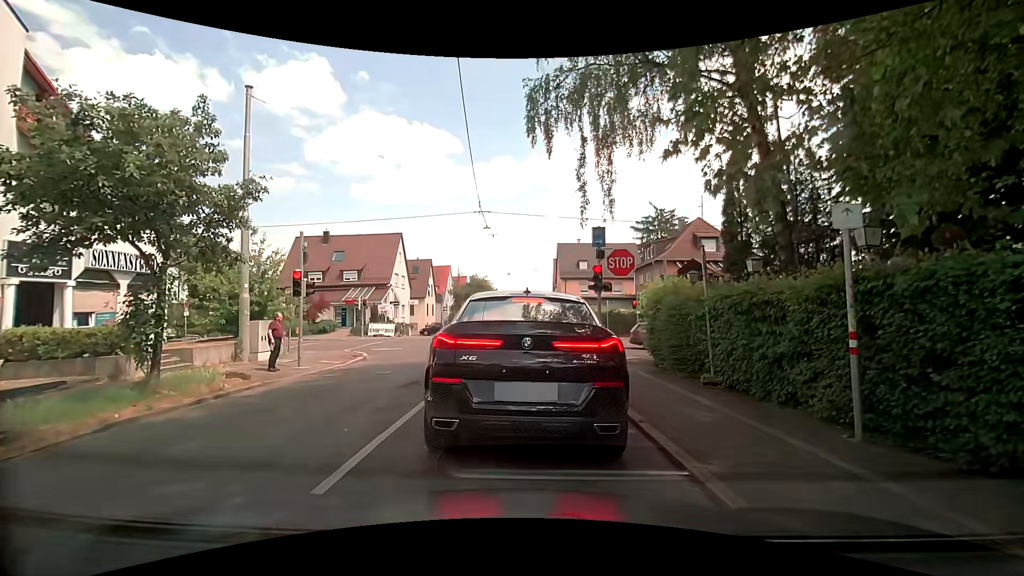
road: tertiary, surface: asphalt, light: Day
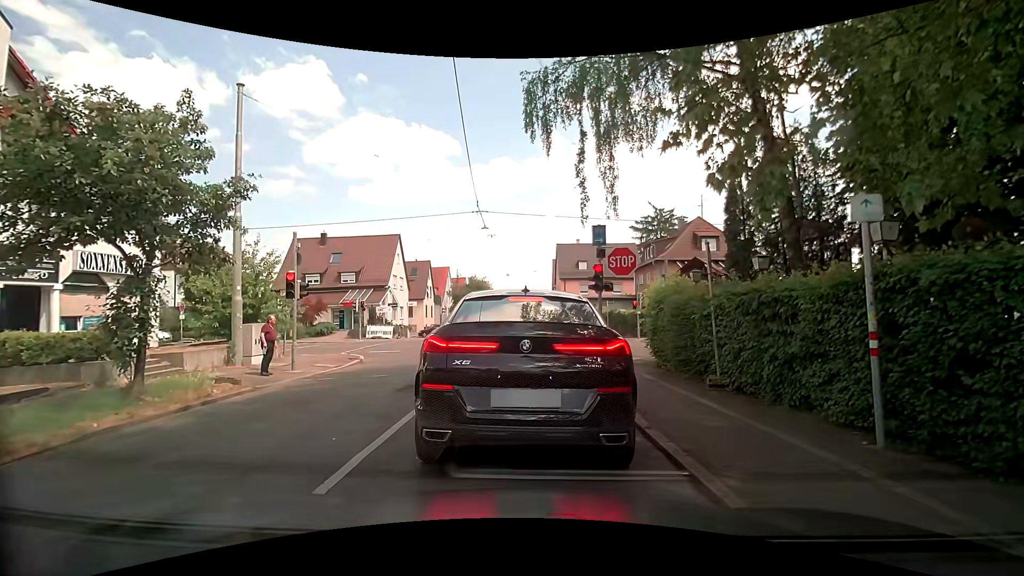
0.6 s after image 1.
(0.0, +0.3) m; 0°
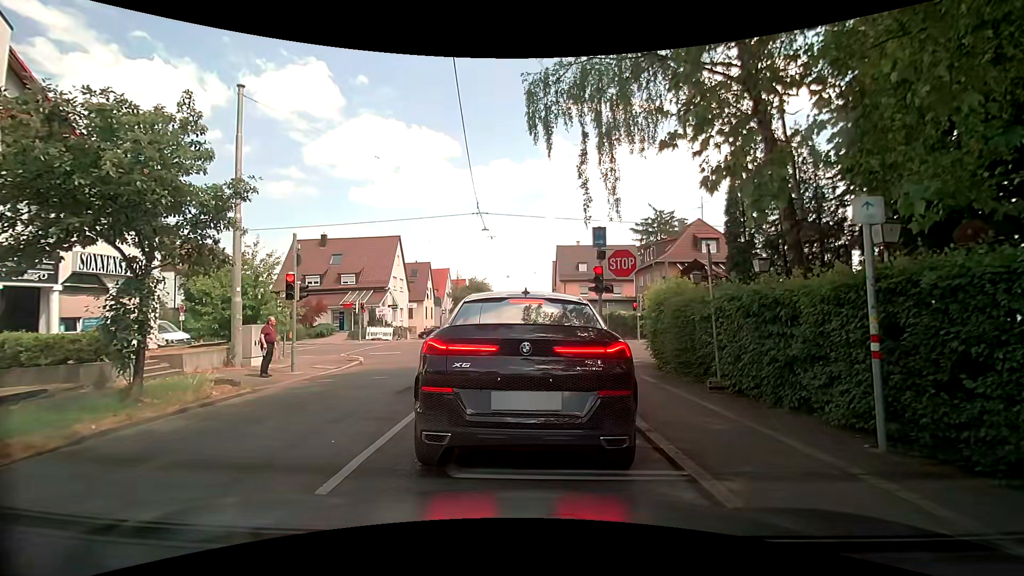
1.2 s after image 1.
(0.0, +0.1) m; 0°
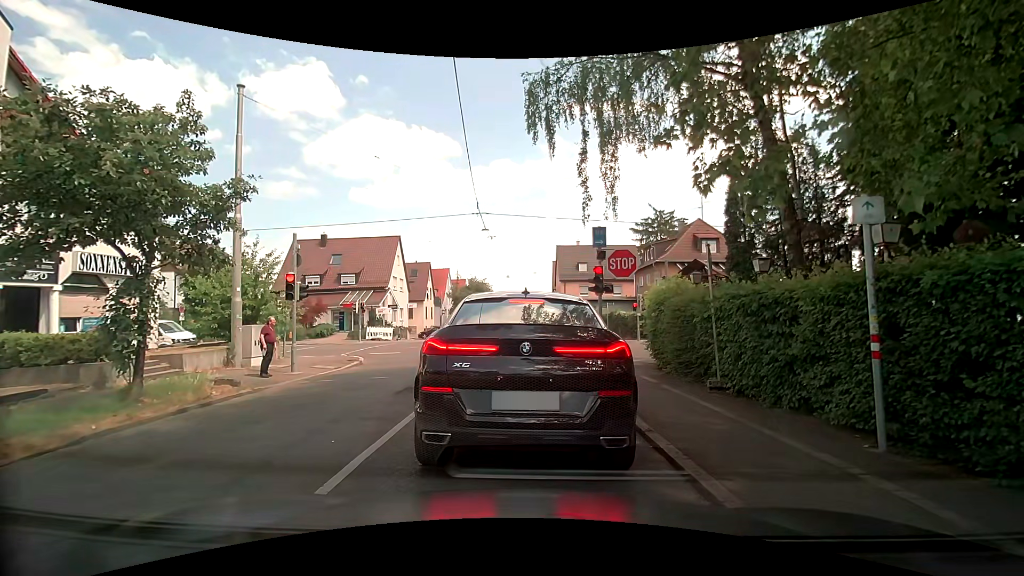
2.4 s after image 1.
(0.0, 0.0) m; 0°
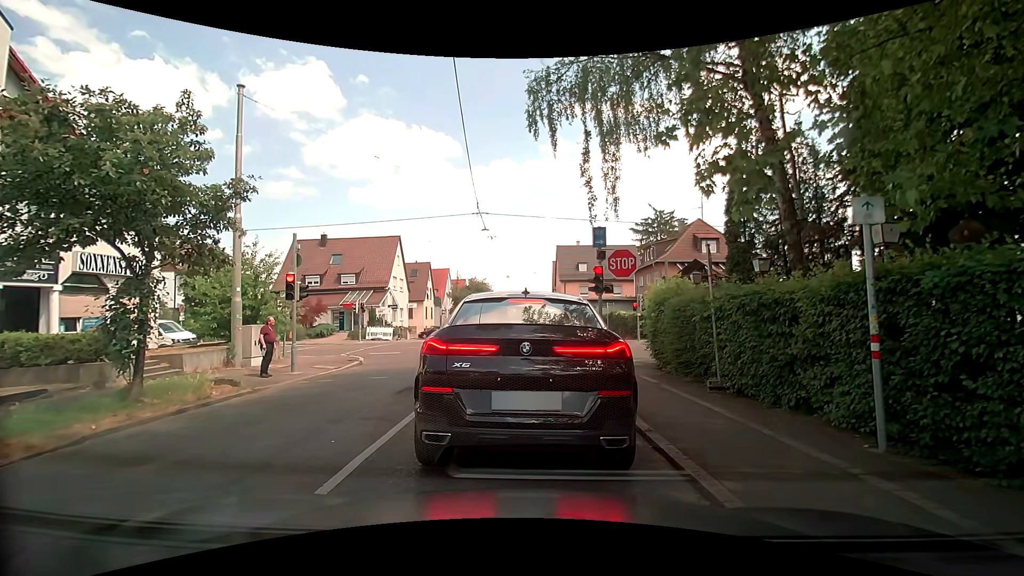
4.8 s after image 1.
(0.0, 0.0) m; 0°
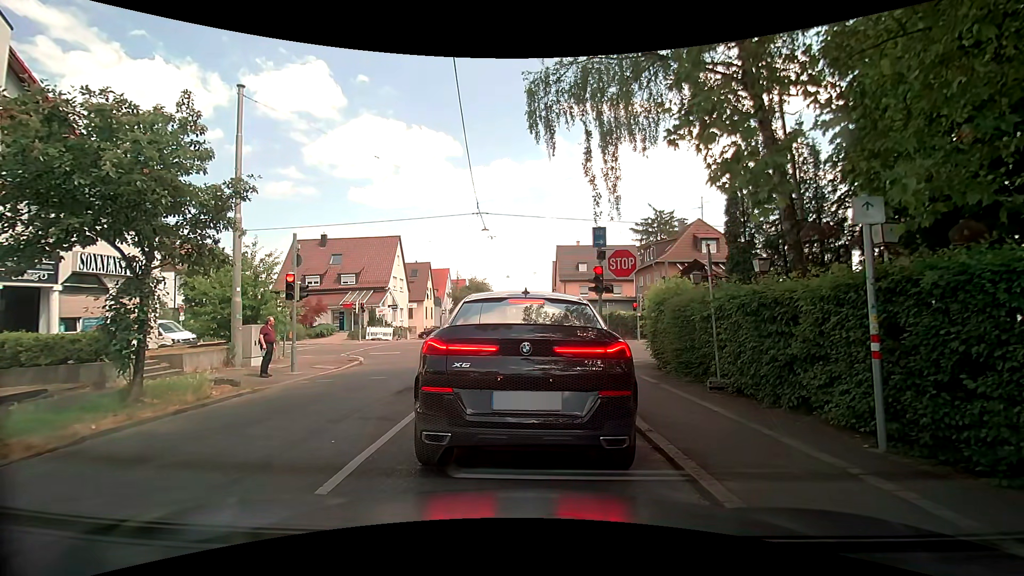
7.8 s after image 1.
(0.0, 0.0) m; 0°
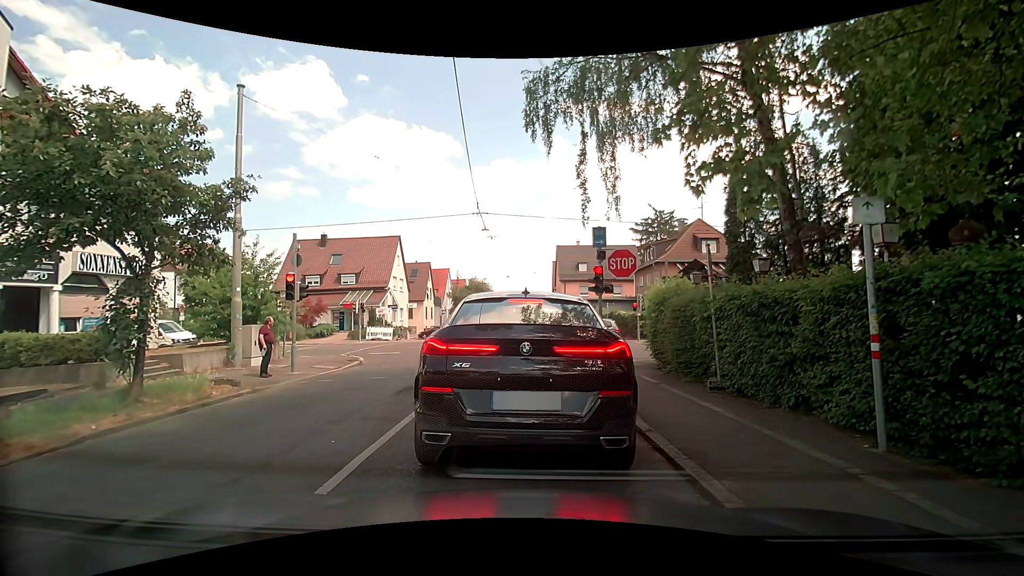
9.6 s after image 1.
(0.0, 0.0) m; 0°
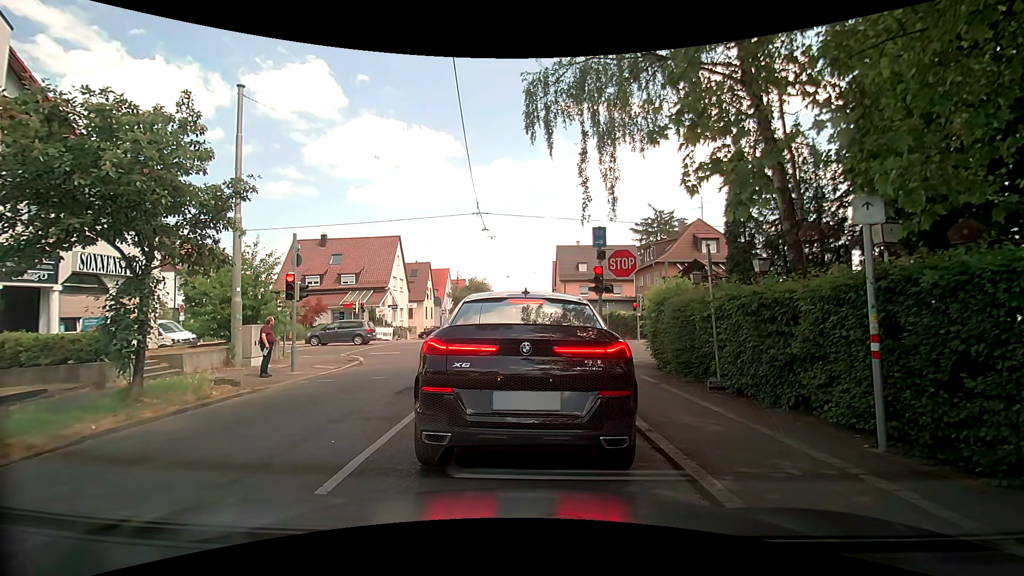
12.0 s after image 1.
(0.0, 0.0) m; 0°
